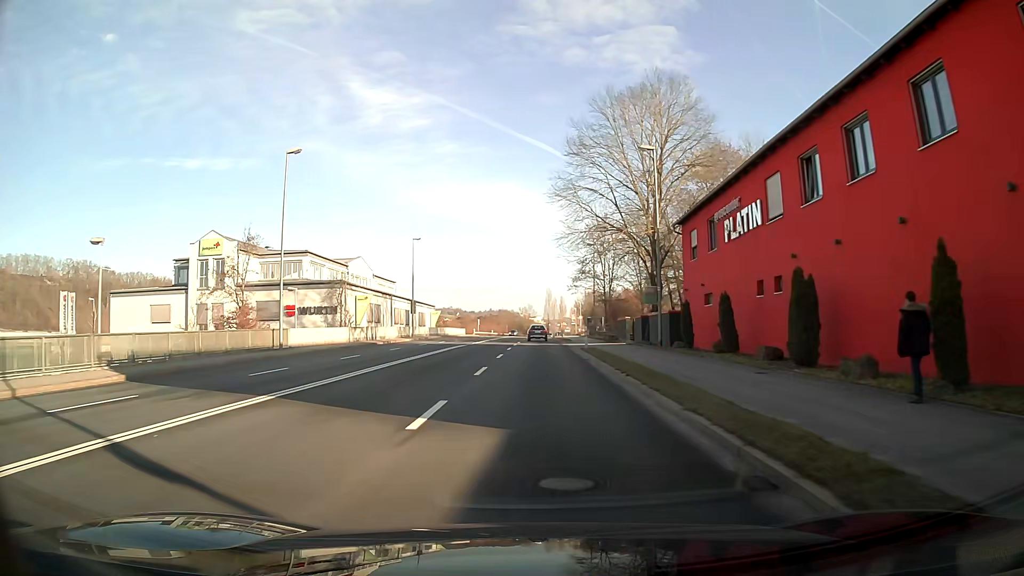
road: primary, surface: asphalt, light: Day
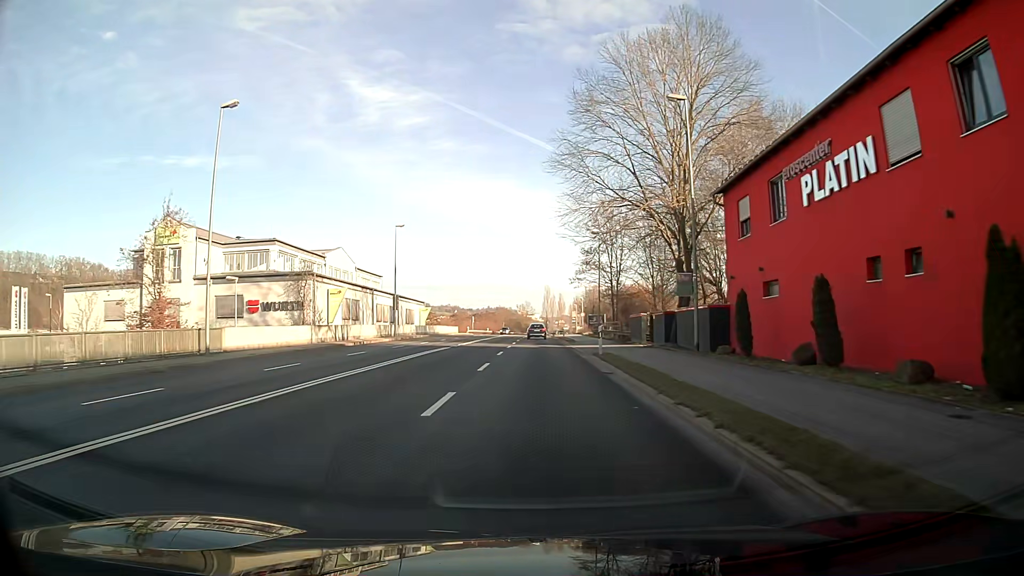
(0.0, +8.0) m; 0°
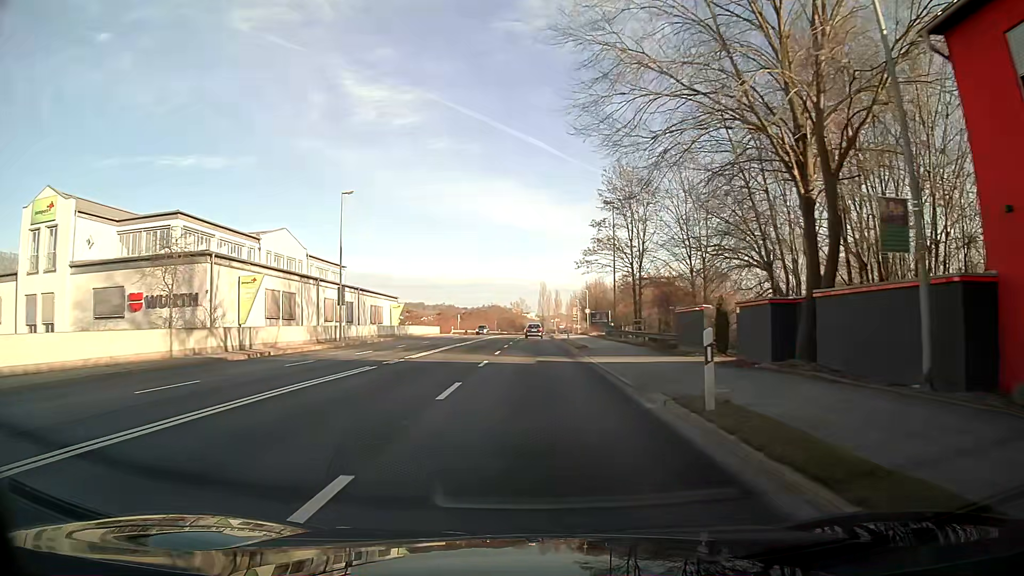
(0.0, +16.2) m; 0°
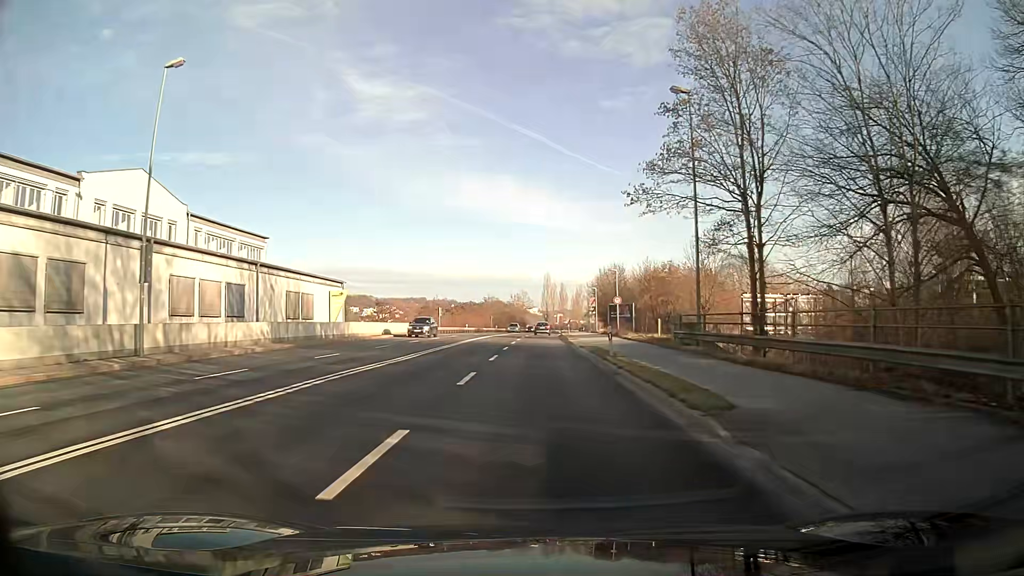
(0.0, +24.7) m; 0°
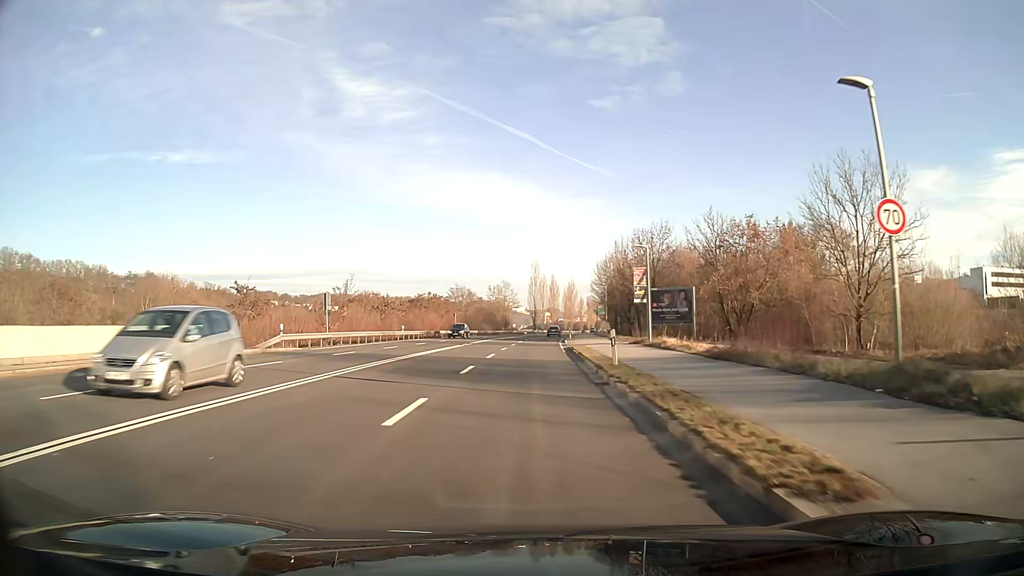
(+0.5, +41.5) m; +1°
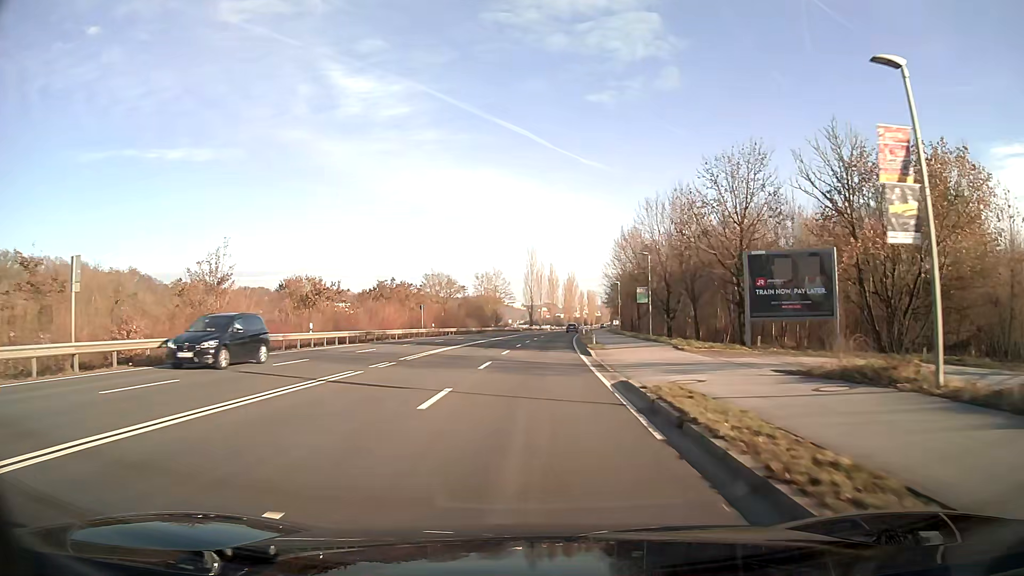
(0.0, +25.4) m; 0°
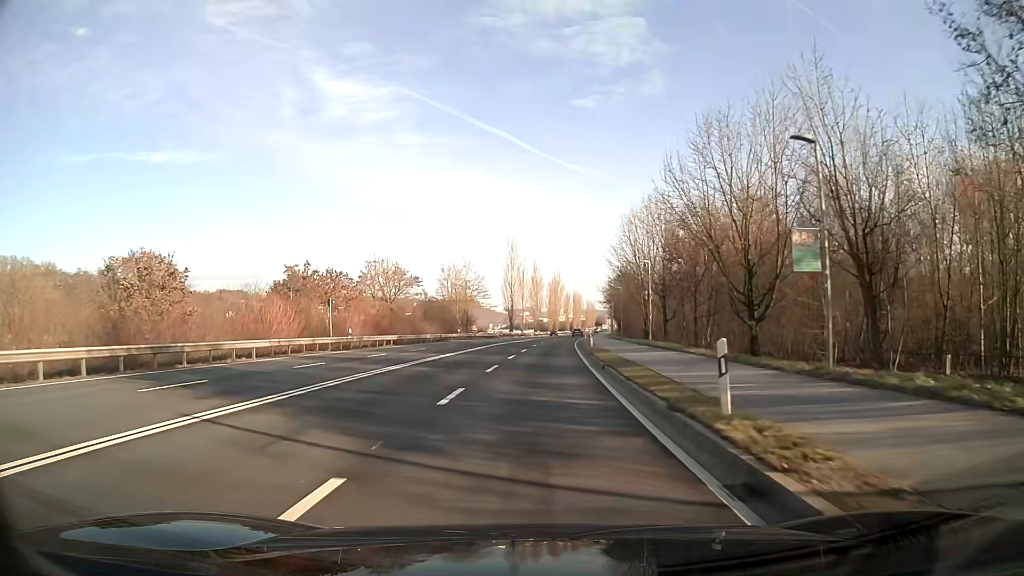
(+0.3, +25.8) m; +2°
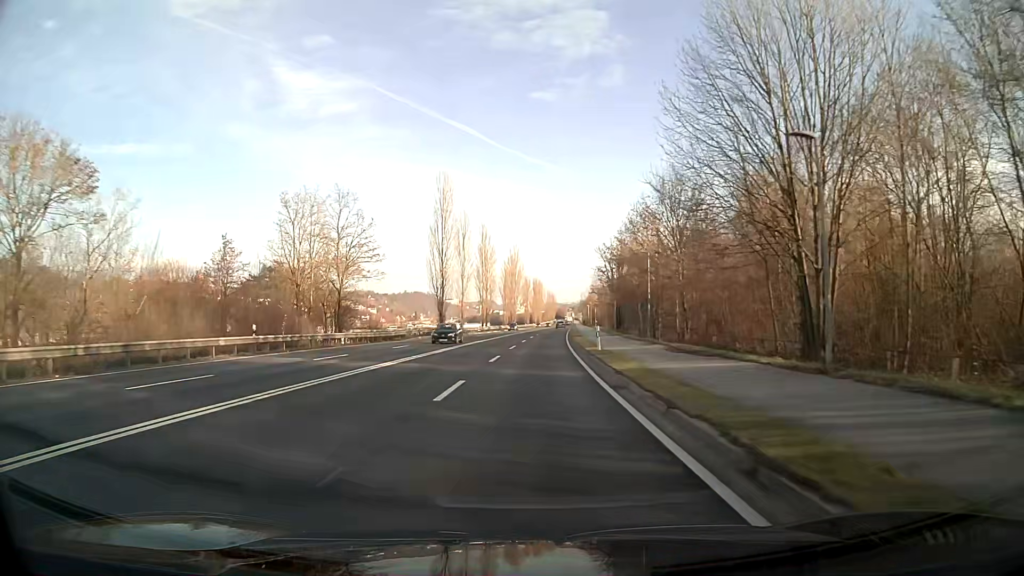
(+1.6, +51.5) m; +4°
